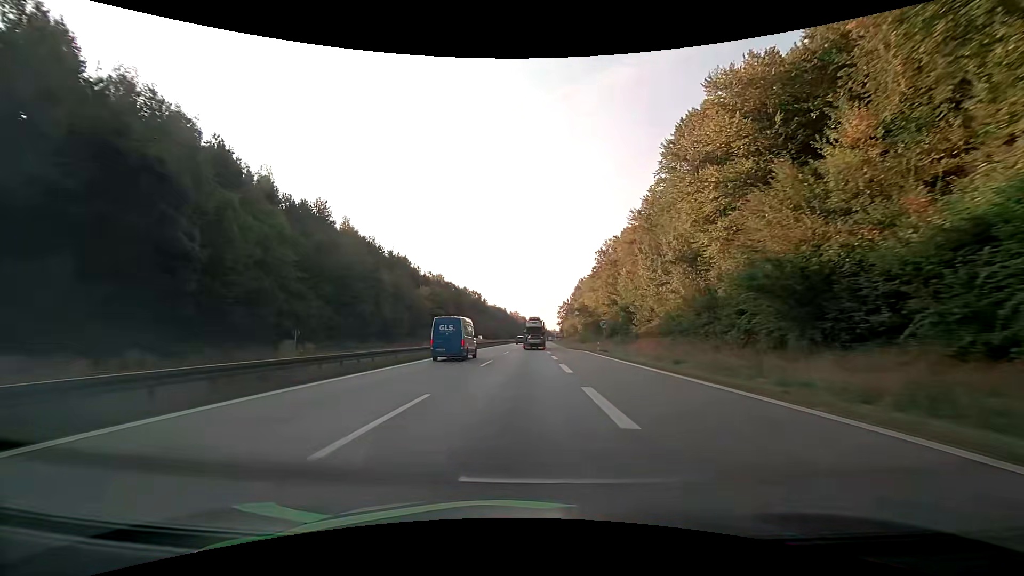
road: motorway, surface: asphalt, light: Day
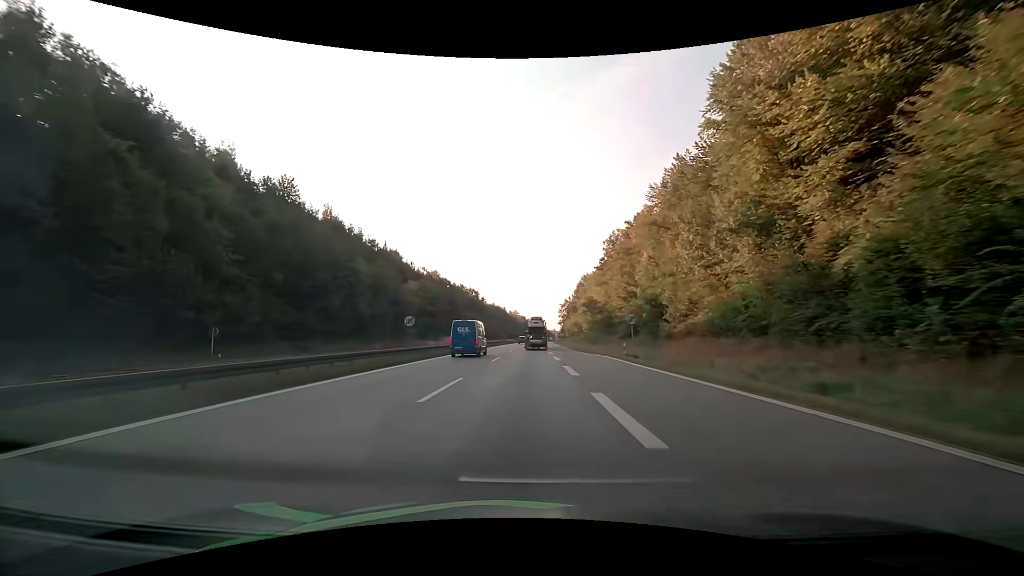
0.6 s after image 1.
(0.0, +13.1) m; 0°
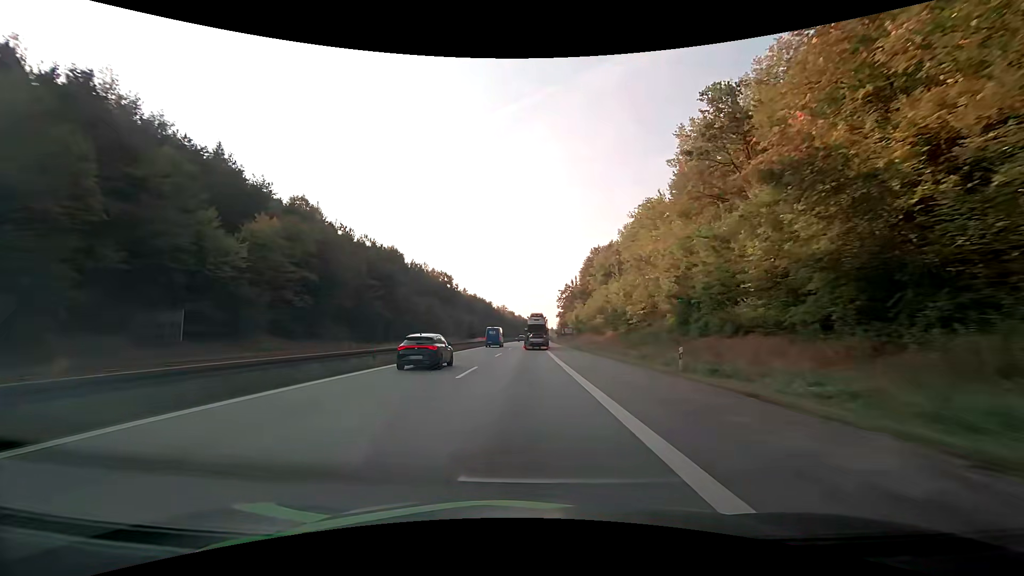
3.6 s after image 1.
(+0.6, +65.7) m; +1°
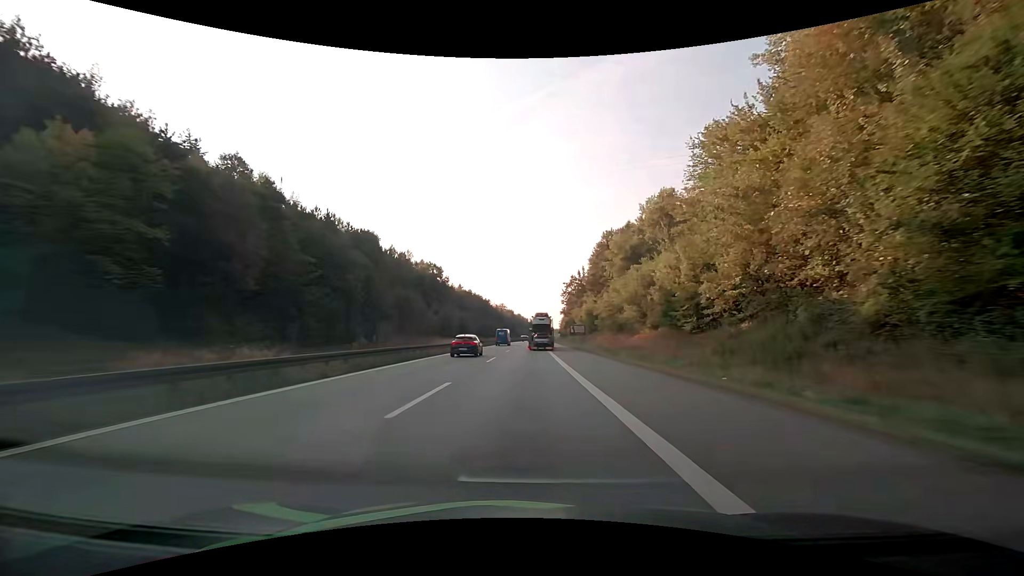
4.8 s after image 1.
(0.0, +25.5) m; 0°
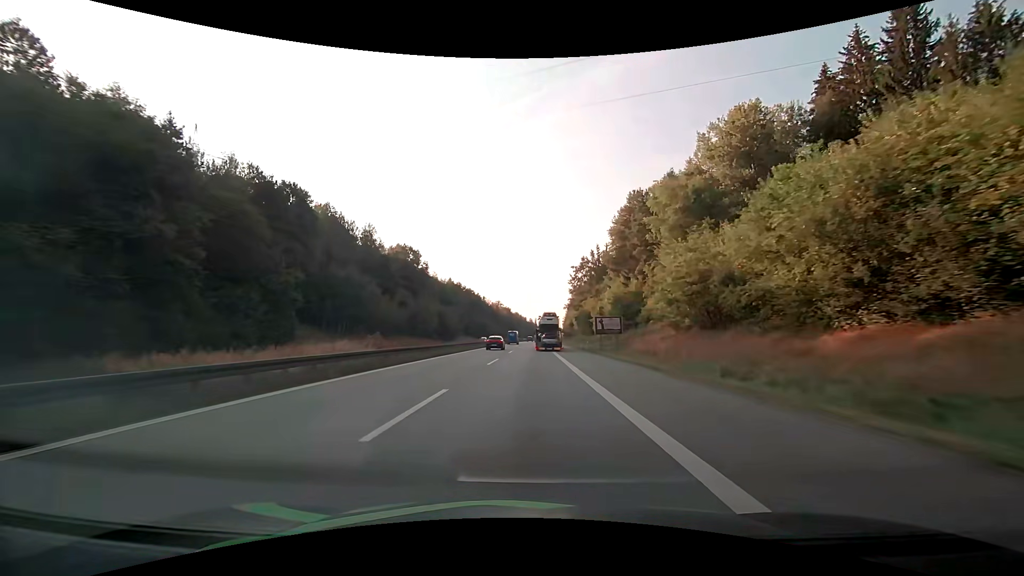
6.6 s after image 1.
(0.0, +37.1) m; 0°
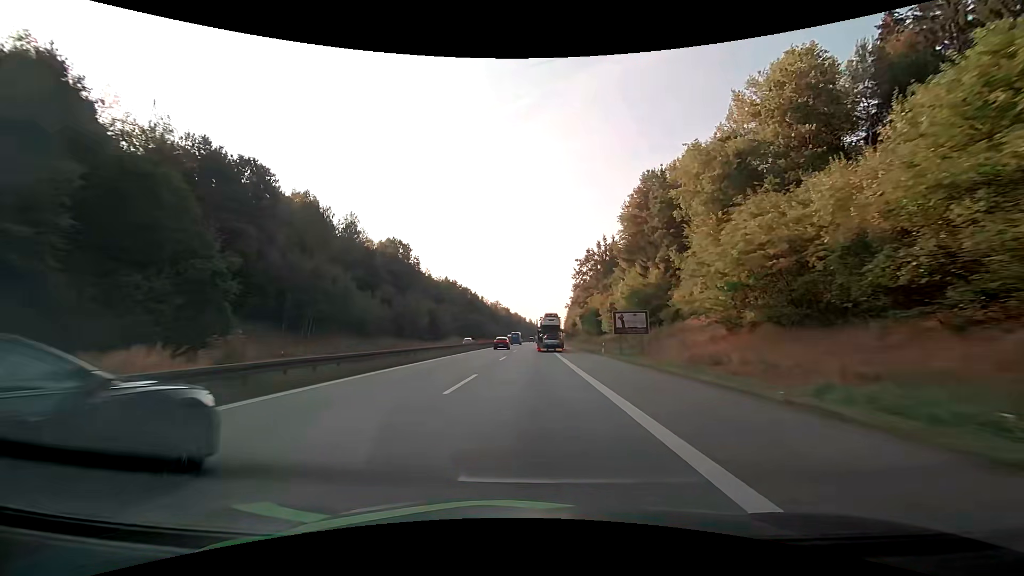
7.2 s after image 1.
(0.0, +12.1) m; 0°
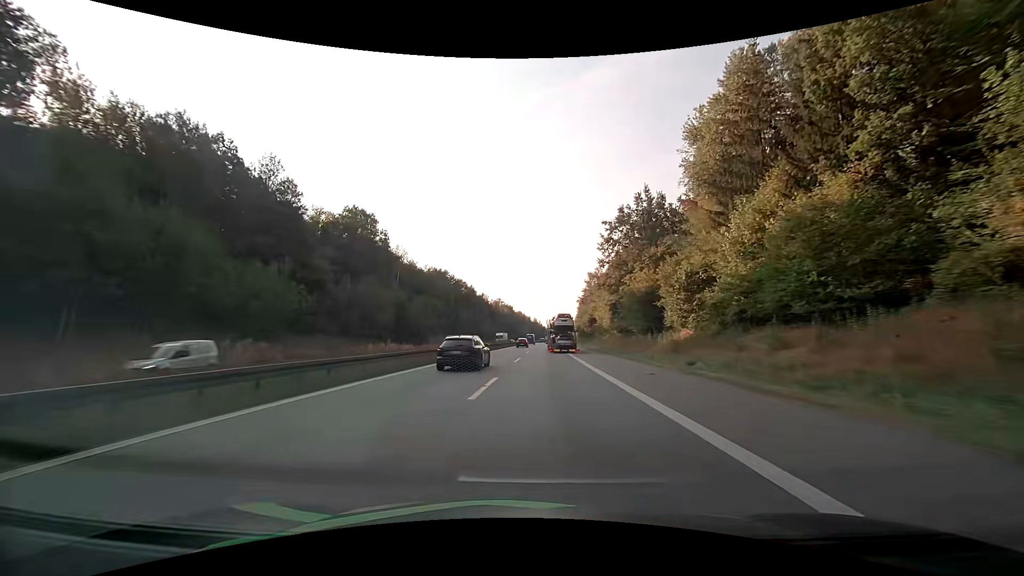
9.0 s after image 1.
(-0.1, +36.5) m; 0°
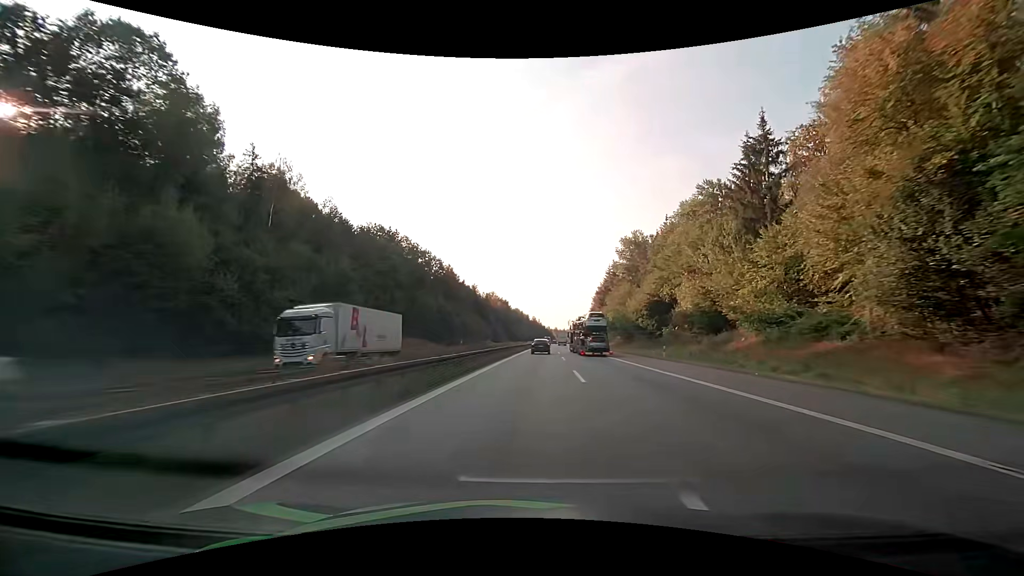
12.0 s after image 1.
(-1.2, +65.7) m; 0°
(0, +10) (0, +20) (+1, +30) (+1, +40) (+1, +50) (+2, +60) (+2, +70) (+3, +80) (+3, +90) (+4, +100) m
